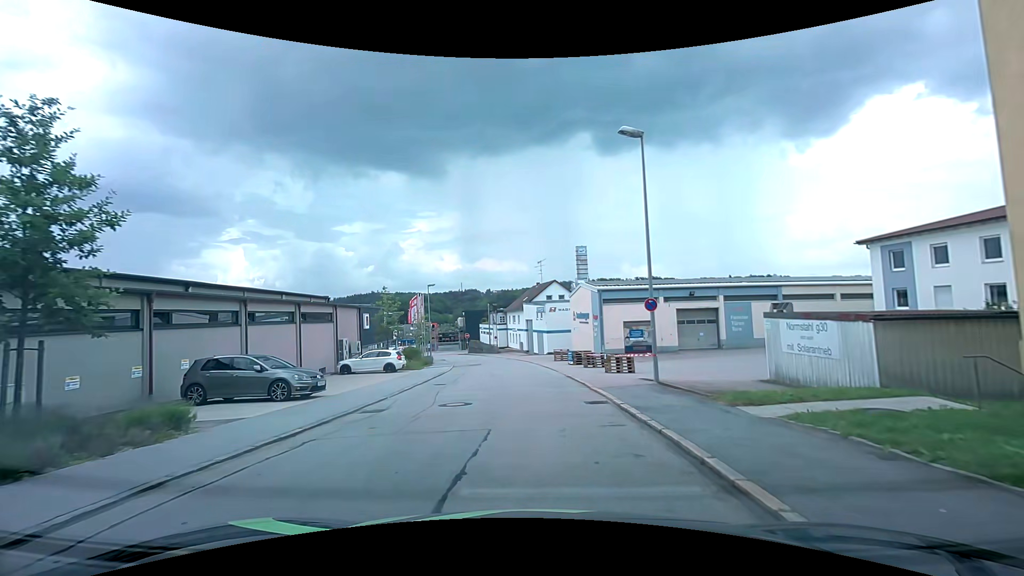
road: tertiary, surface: asphalt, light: Day
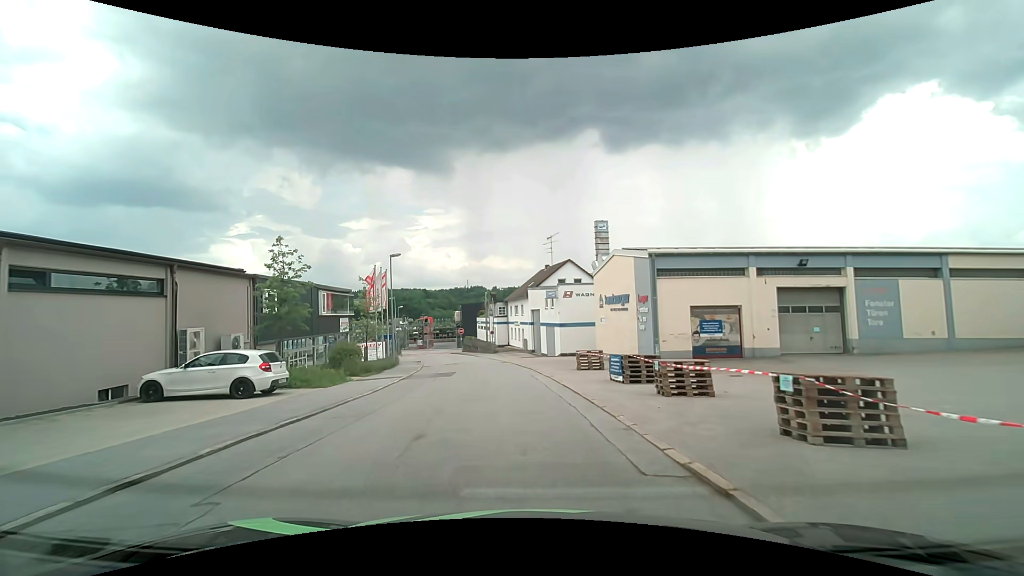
(+0.1, +16.2) m; 0°
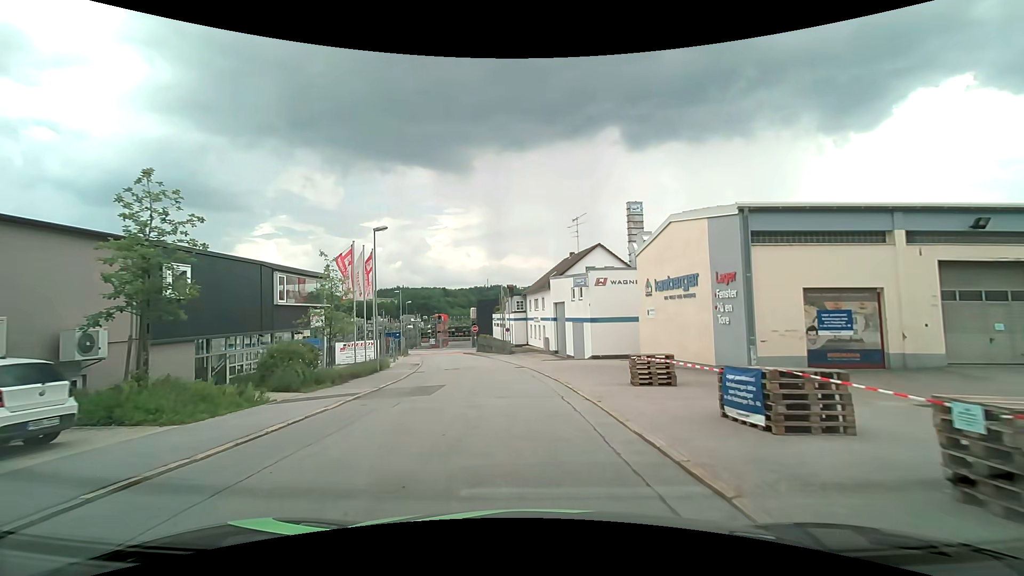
(-0.1, +8.4) m; -2°
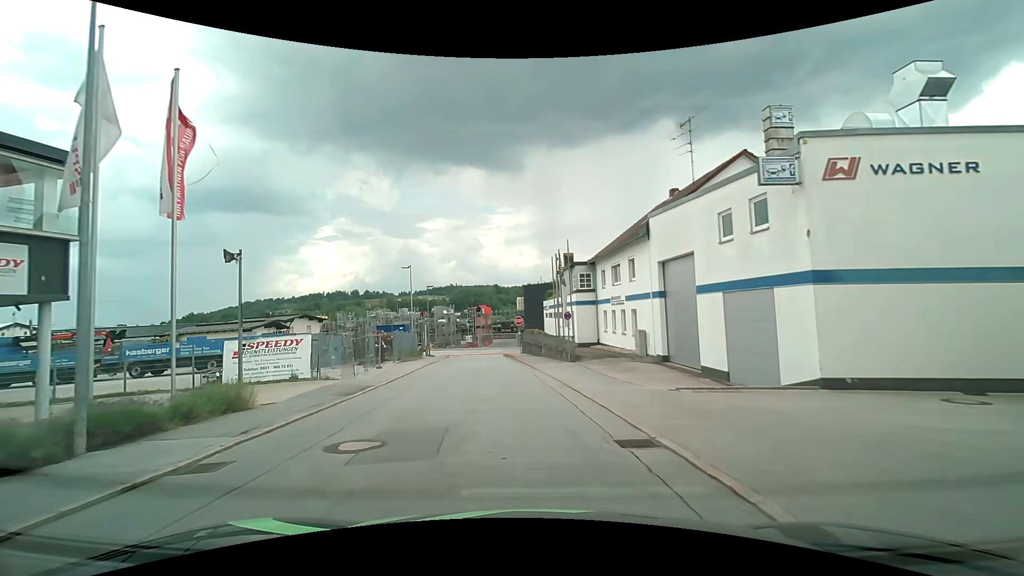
(-1.1, +21.5) m; -6°
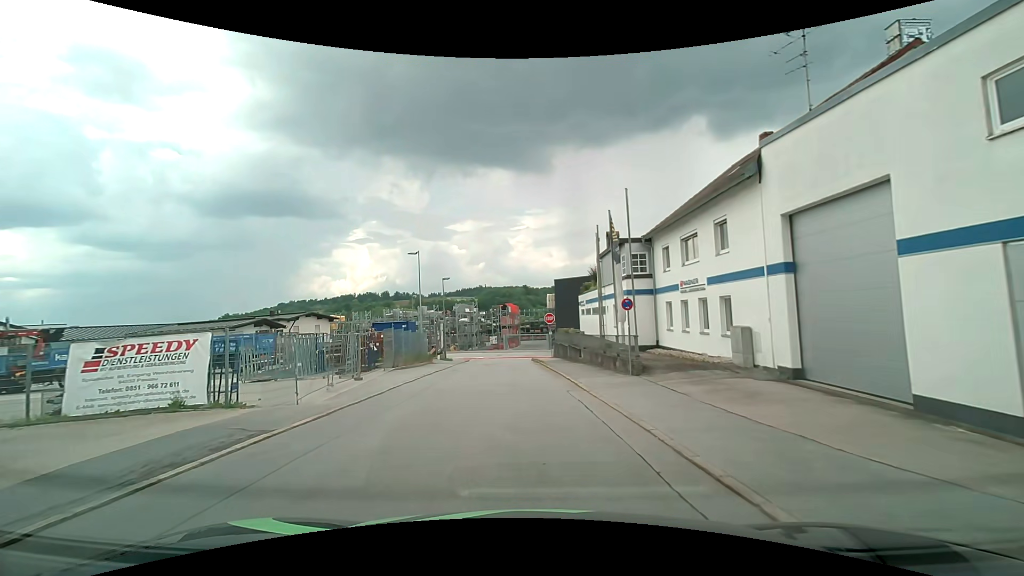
(-0.2, +8.5) m; -3°
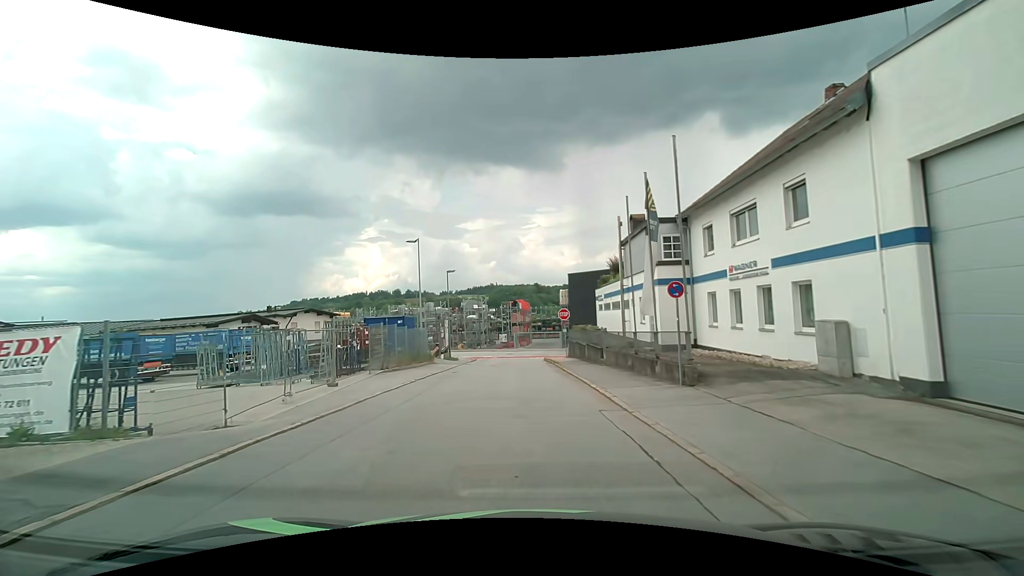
(-0.1, +4.1) m; -2°
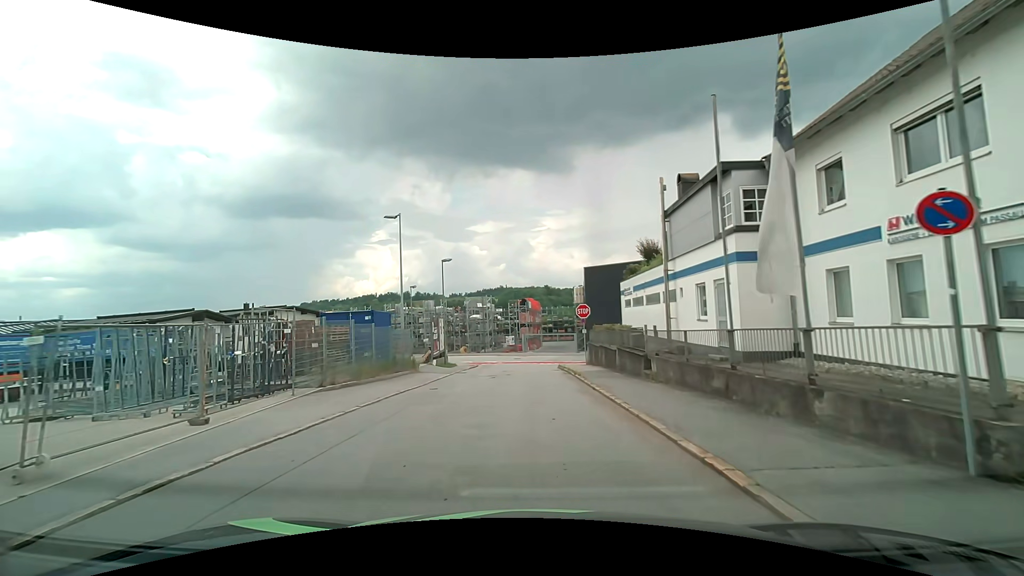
(-0.1, +7.6) m; -1°
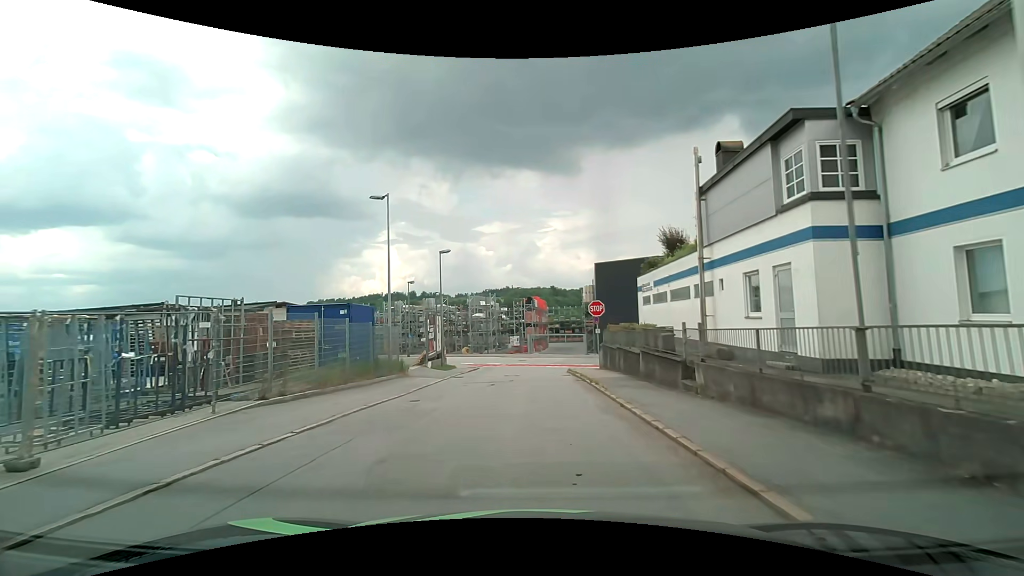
(0.0, +3.7) m; -1°
